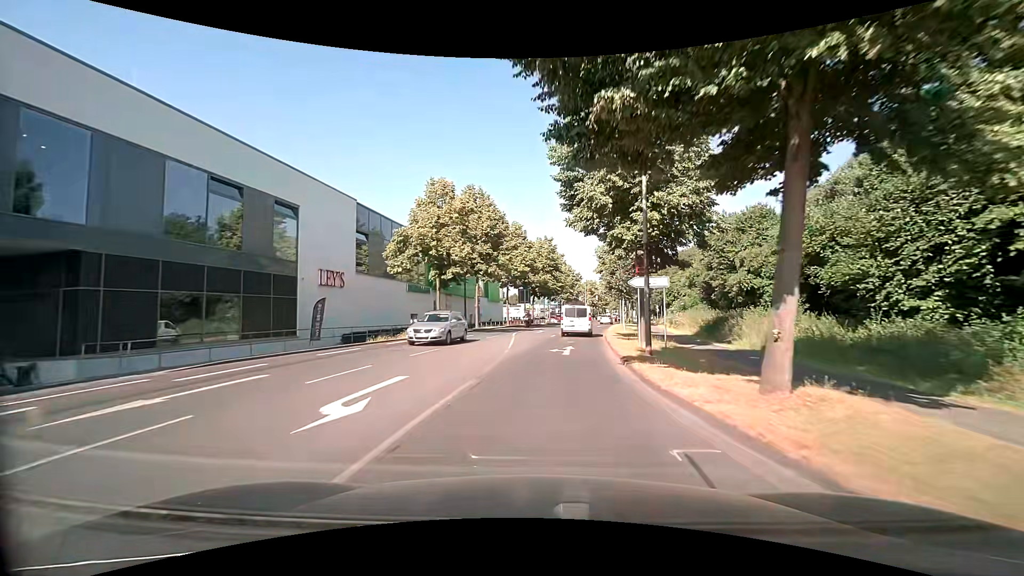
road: secondary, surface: asphalt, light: Day
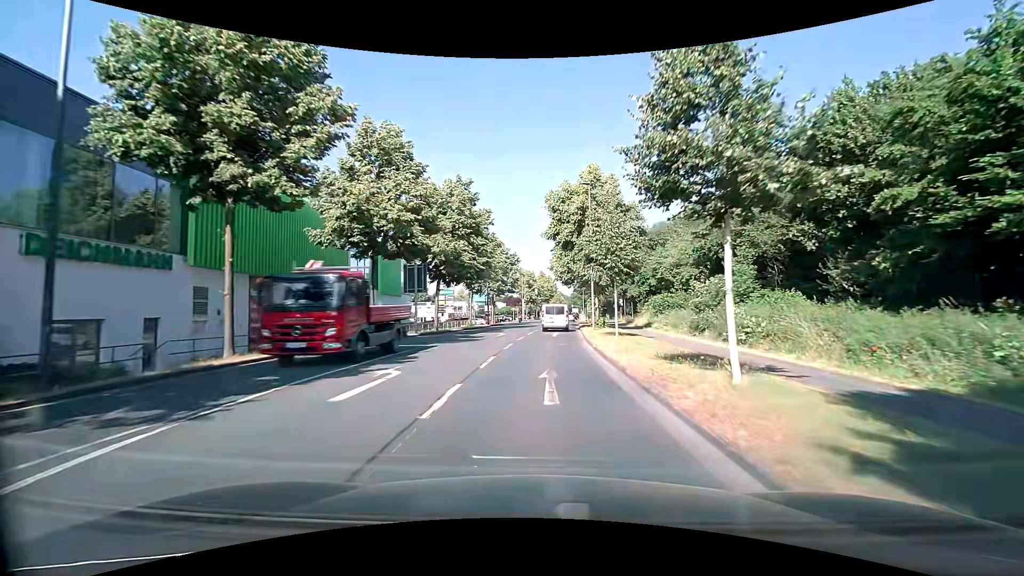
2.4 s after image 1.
(+2.3, +29.7) m; +8°
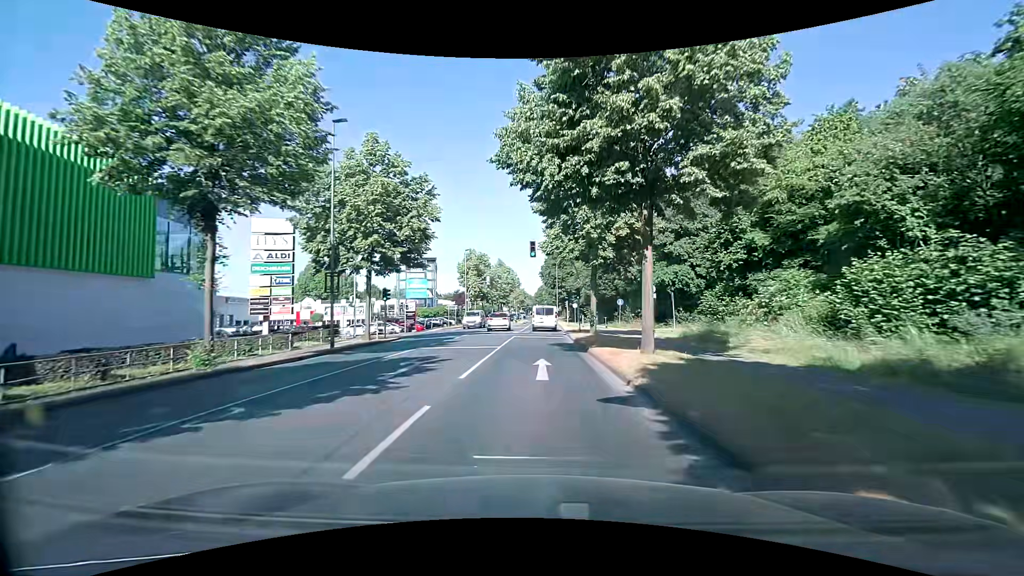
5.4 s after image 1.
(+1.4, +38.2) m; +4°
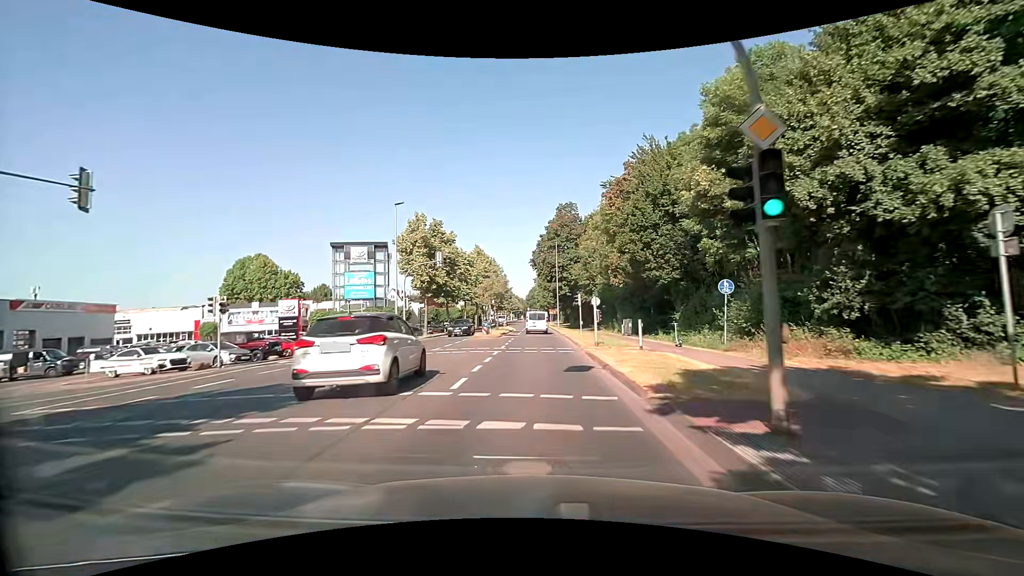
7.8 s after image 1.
(+0.2, +30.2) m; +1°
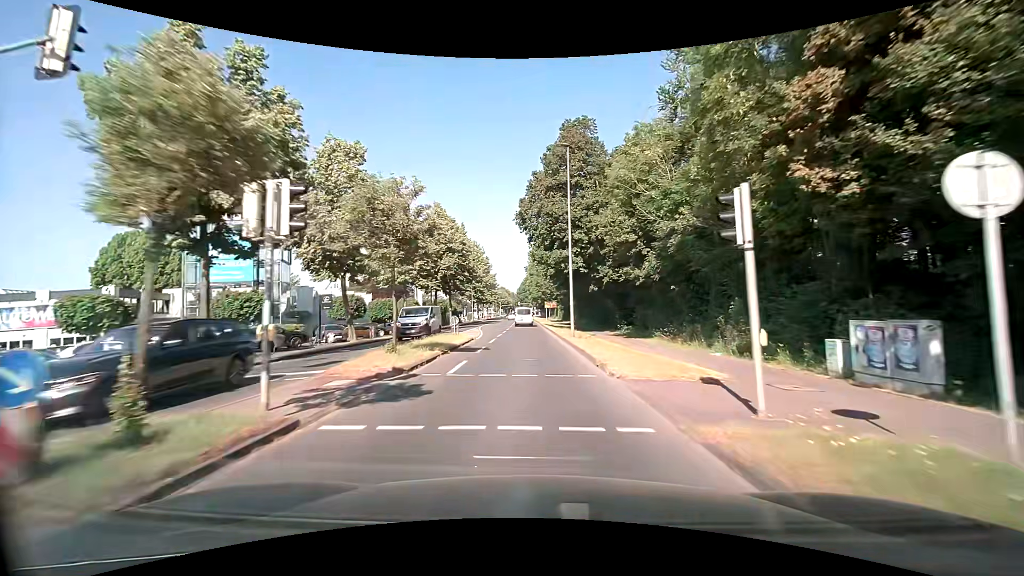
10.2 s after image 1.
(+0.3, +31.4) m; +1°
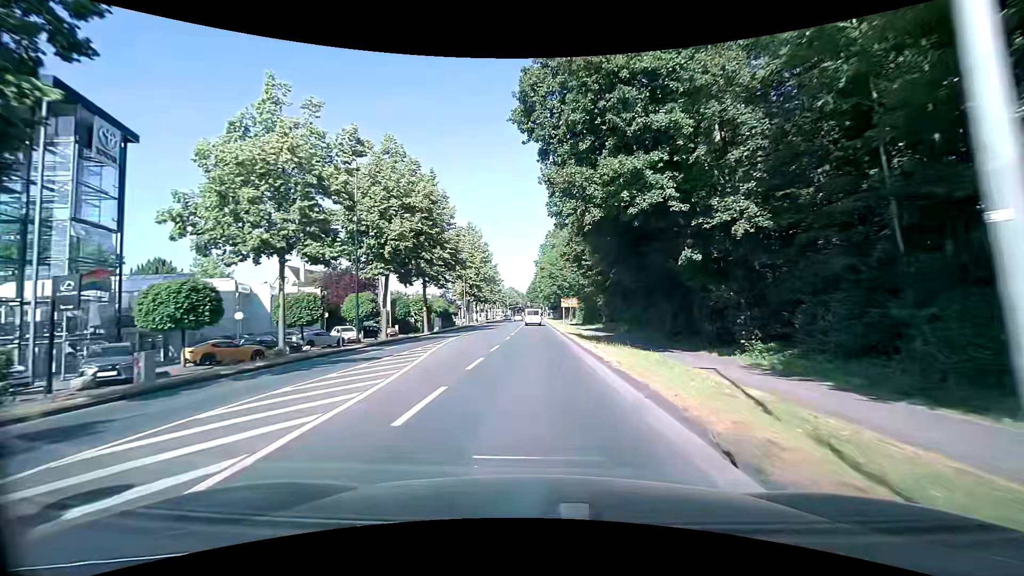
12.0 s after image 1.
(-0.4, +23.5) m; -2°
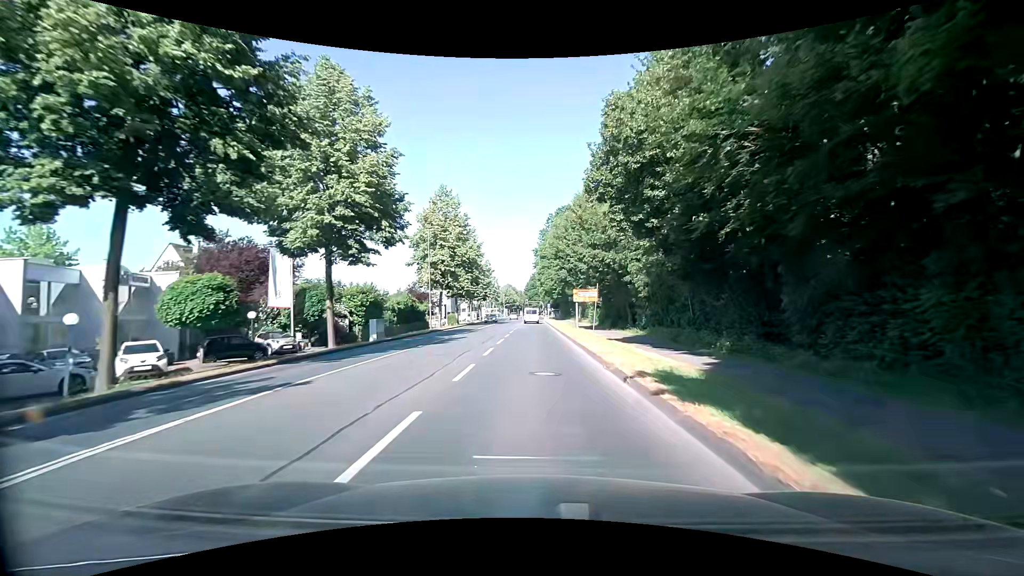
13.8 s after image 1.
(0.0, +23.2) m; +1°
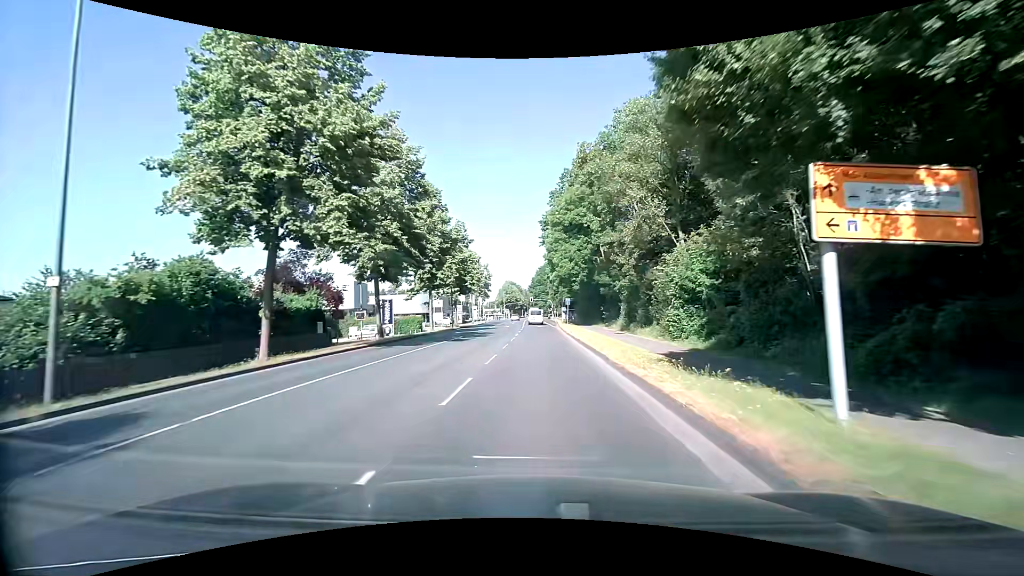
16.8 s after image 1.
(-0.4, +38.6) m; -1°
(0, +10) (0, +20) (0, +30) (0, +40) (+1, +50) (+1, +60) (+1, +70) (+1, +80) (0, +90) (+1, +100) m
